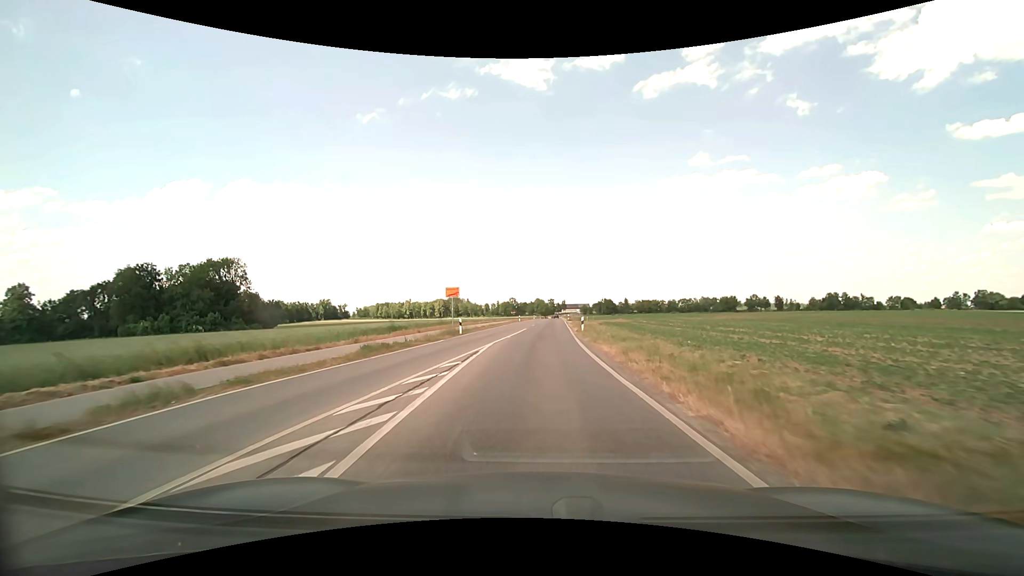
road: secondary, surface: asphalt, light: Day
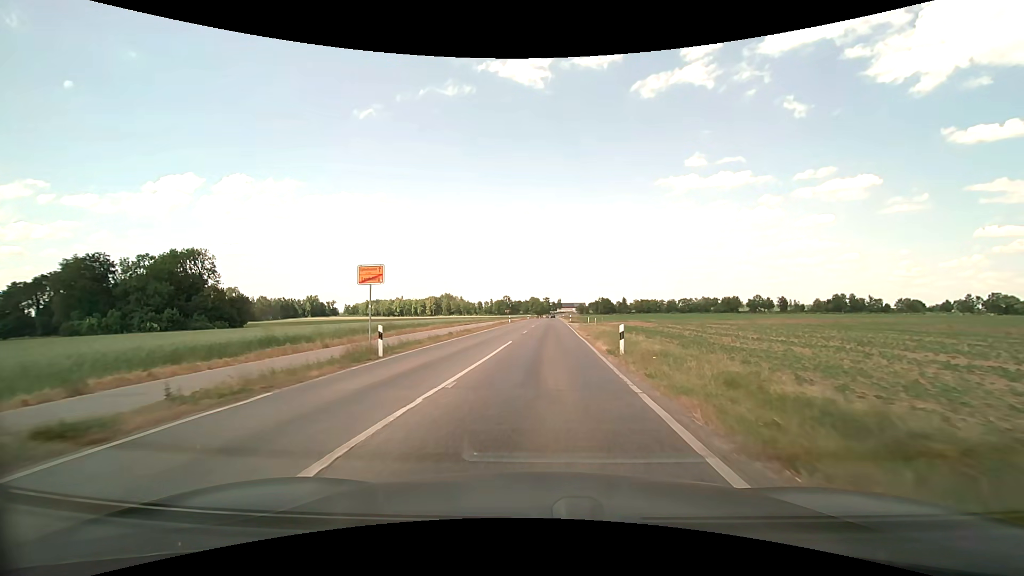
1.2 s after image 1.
(0.0, +15.5) m; 0°
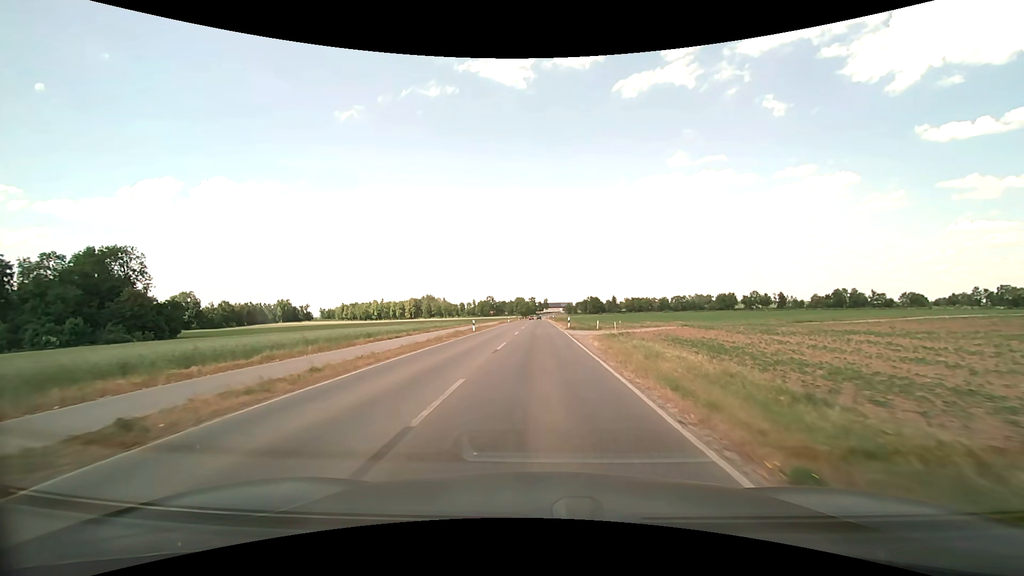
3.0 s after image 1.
(+0.5, +23.2) m; +2°
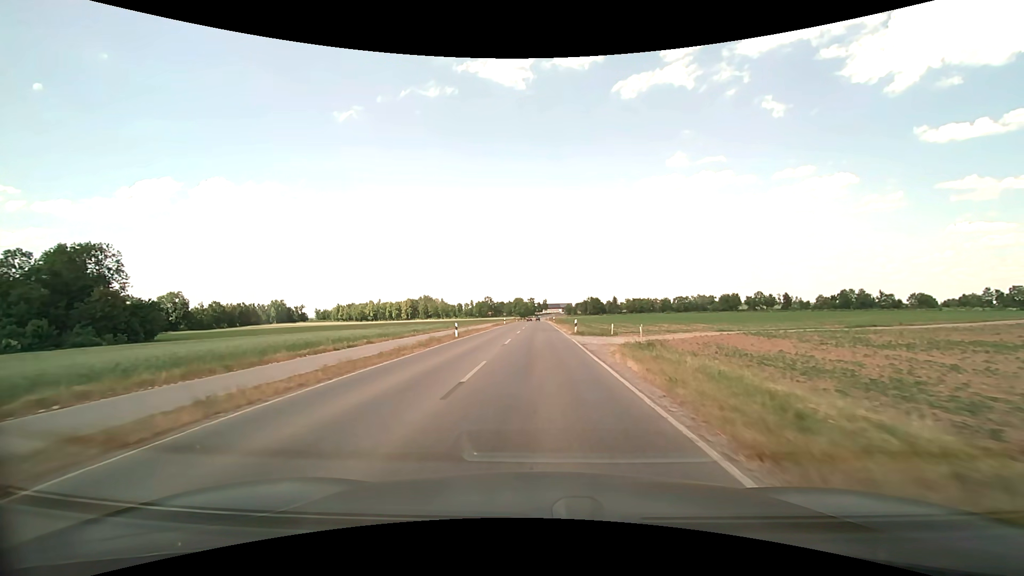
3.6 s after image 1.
(0.0, +8.3) m; 0°
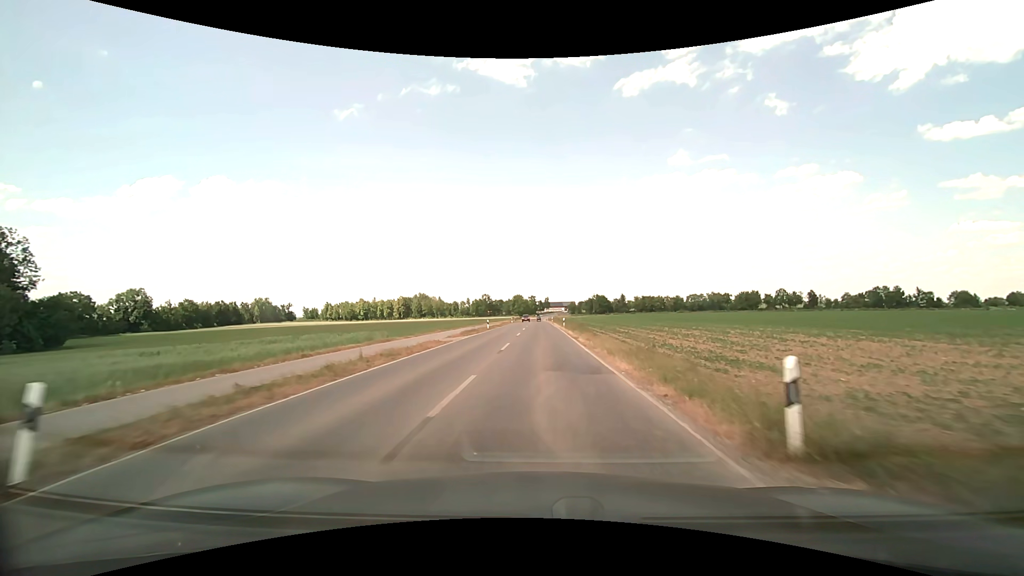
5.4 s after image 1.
(0.0, +27.6) m; 0°
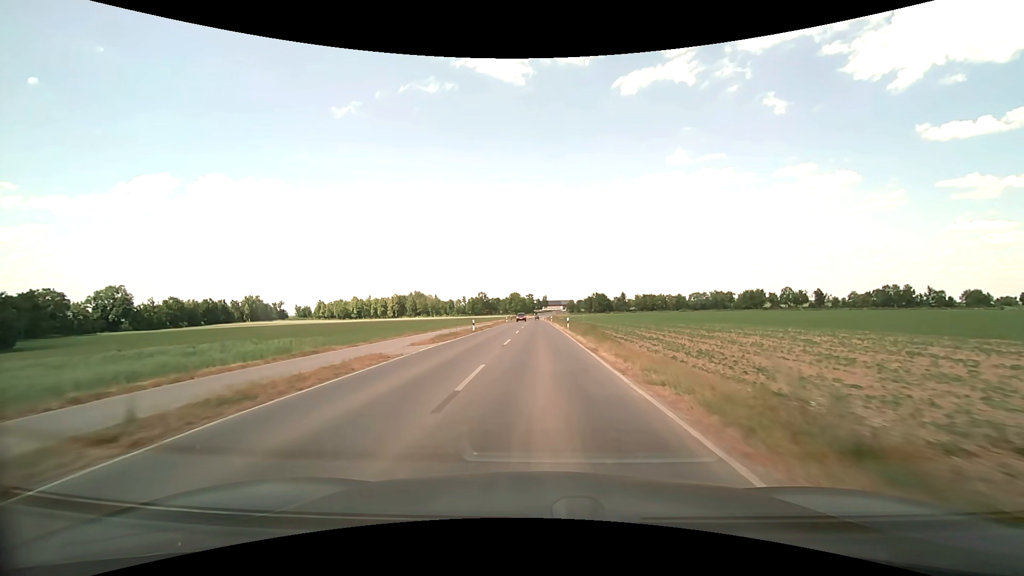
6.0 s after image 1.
(0.0, +10.0) m; 0°
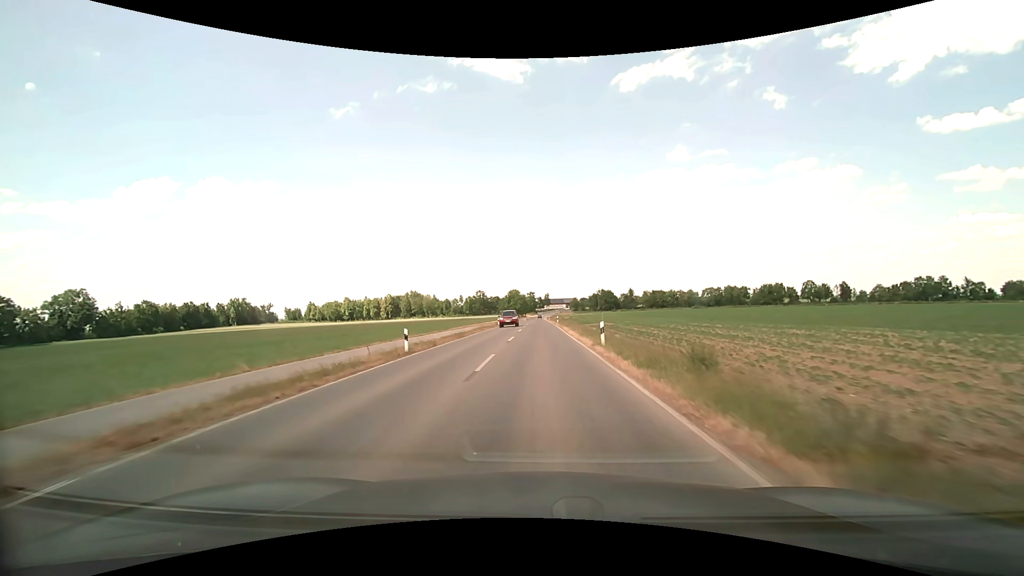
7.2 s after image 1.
(+0.1, +21.3) m; 0°
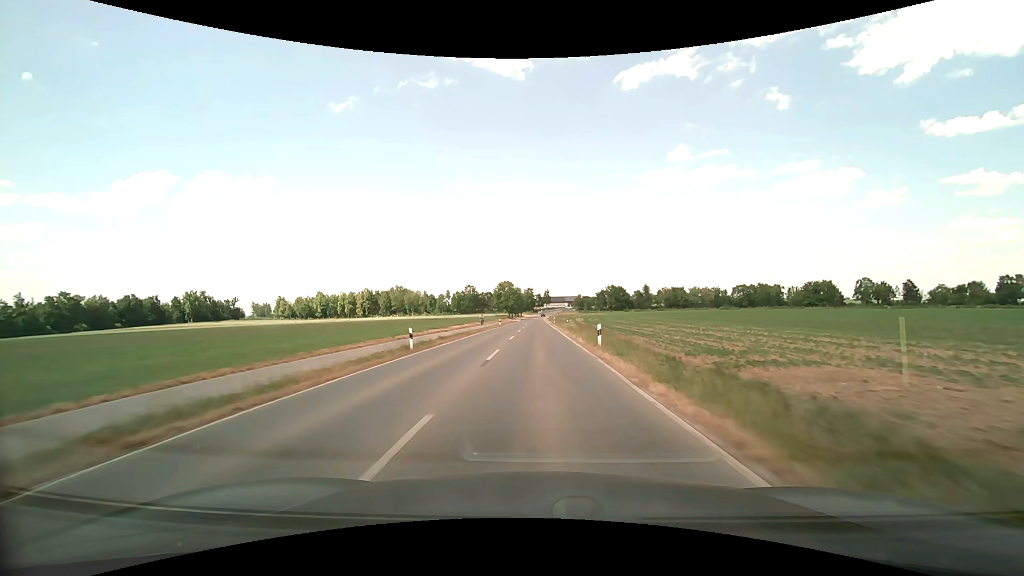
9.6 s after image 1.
(-0.2, +45.7) m; 0°
(0, +10) (0, +20) (0, +30) (0, +40) (0, +50) (0, +60) (0, +70) (0, +80) (0, +90) (0, +100) m
